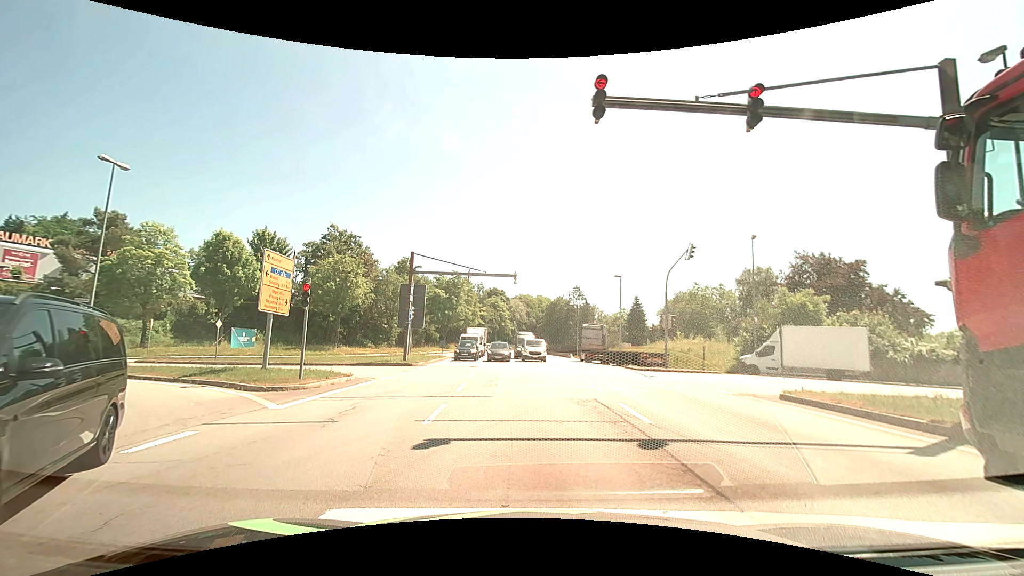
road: primary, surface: asphalt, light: Day
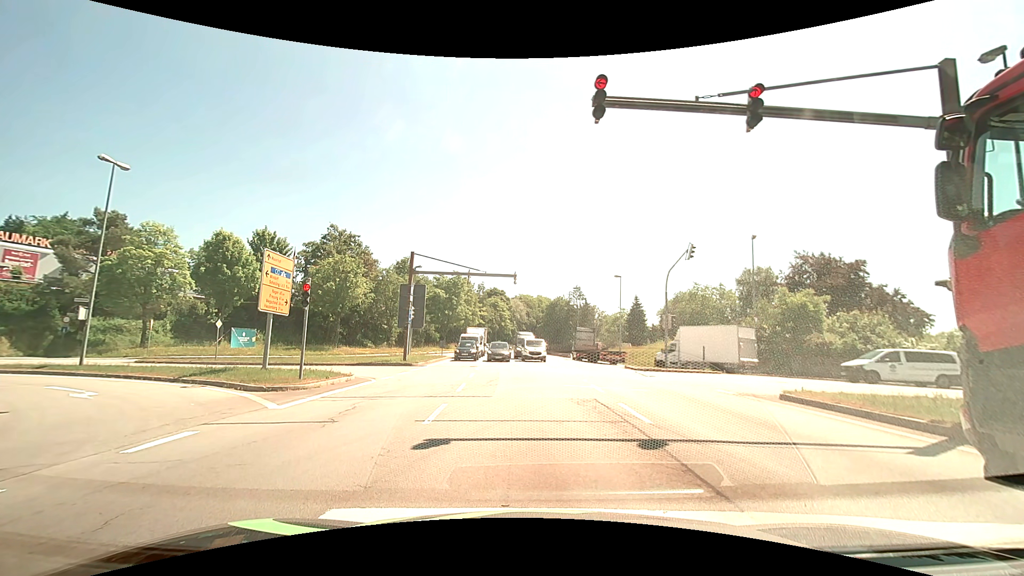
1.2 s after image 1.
(0.0, 0.0) m; 0°
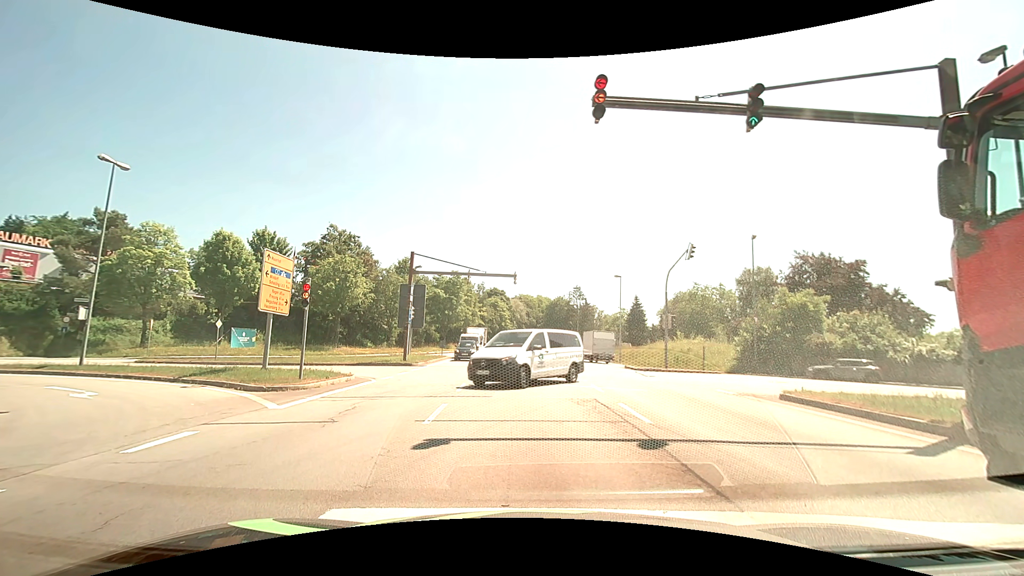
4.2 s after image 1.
(0.0, 0.0) m; 0°
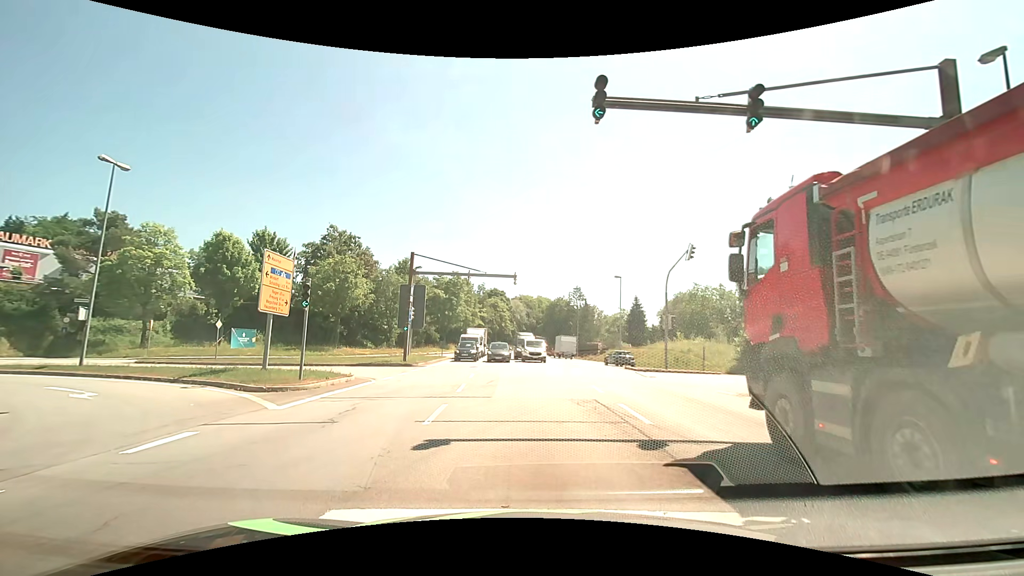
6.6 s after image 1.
(0.0, 0.0) m; 0°
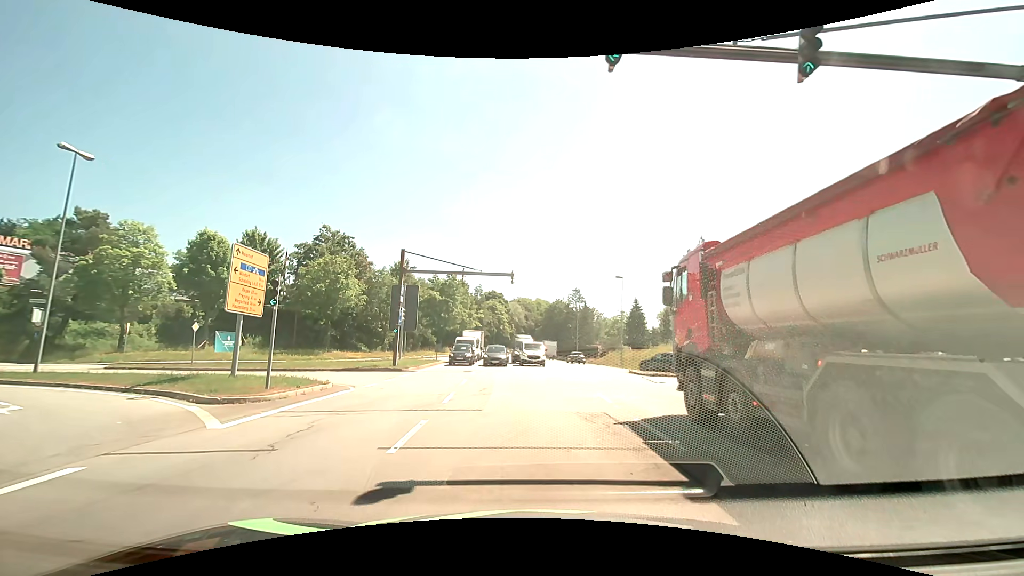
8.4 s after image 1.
(0.0, +2.2) m; -2°
